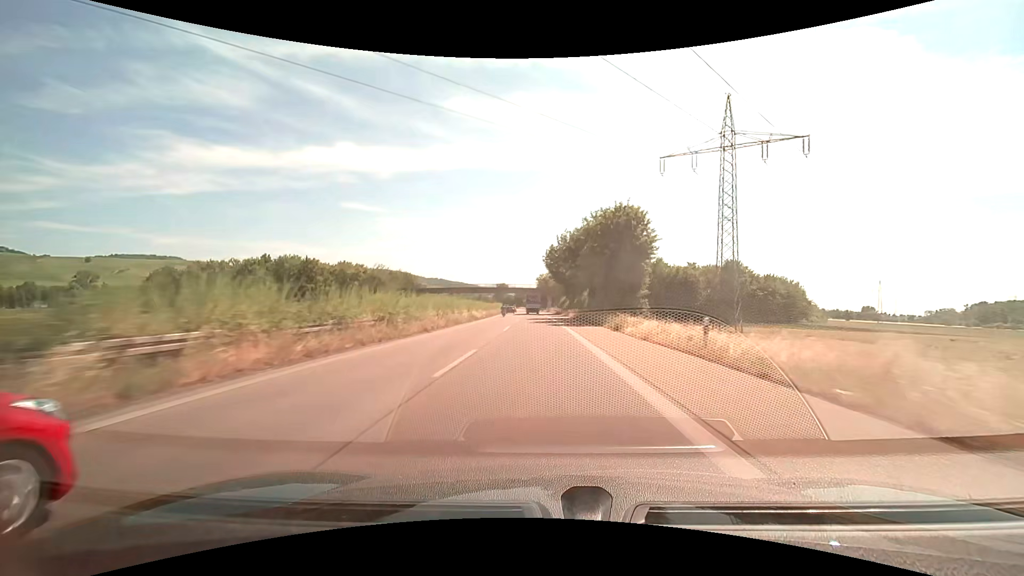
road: trunk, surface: asphalt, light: Day
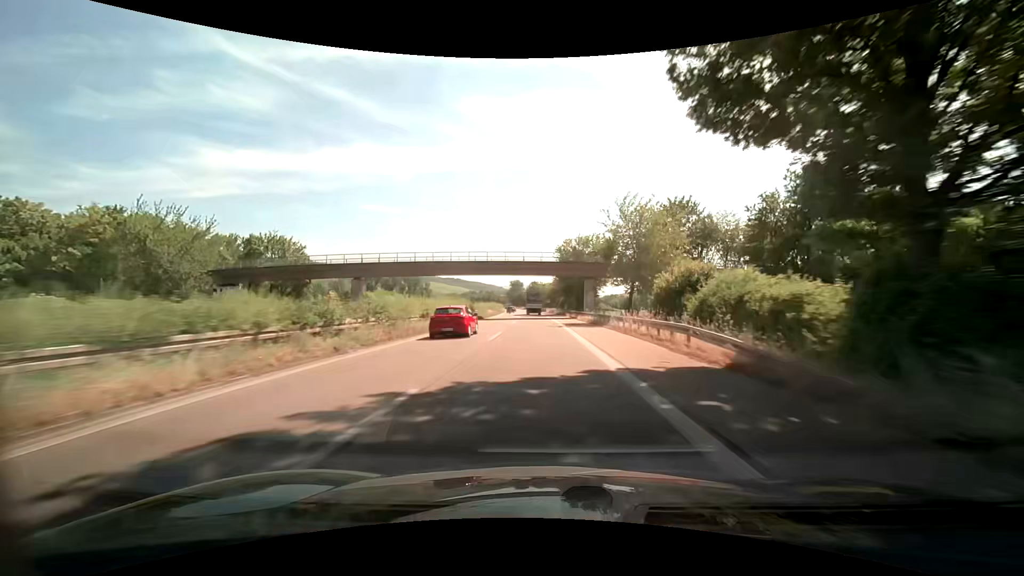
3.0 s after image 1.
(-1.4, +79.2) m; -2°
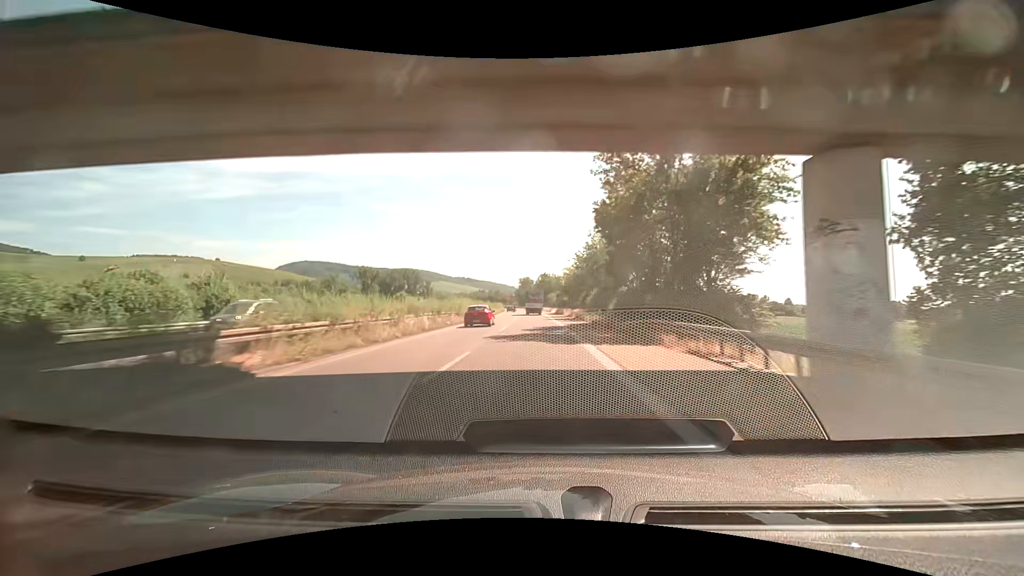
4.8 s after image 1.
(-0.6, +47.5) m; -1°
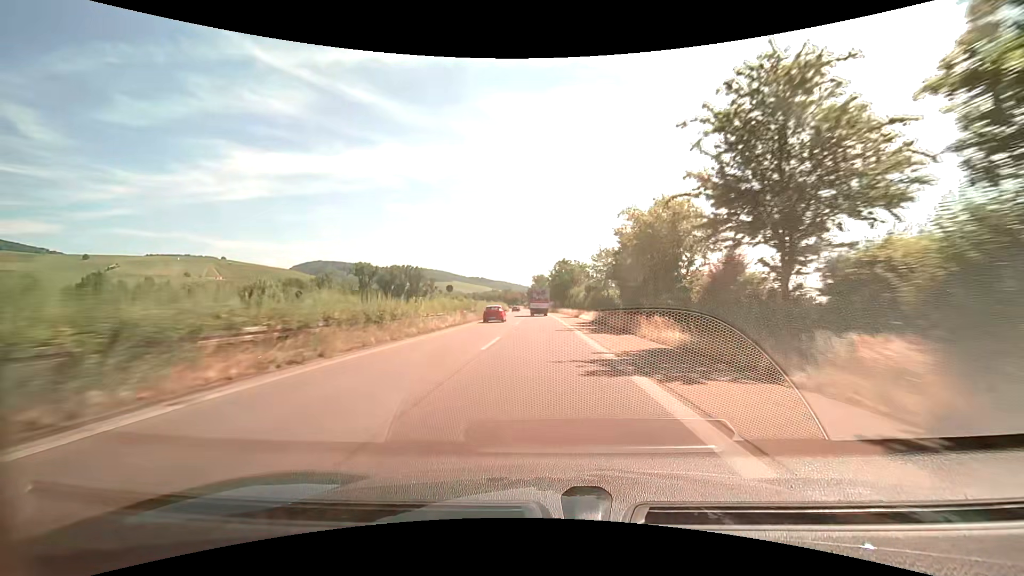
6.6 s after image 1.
(-0.8, +47.5) m; -2°
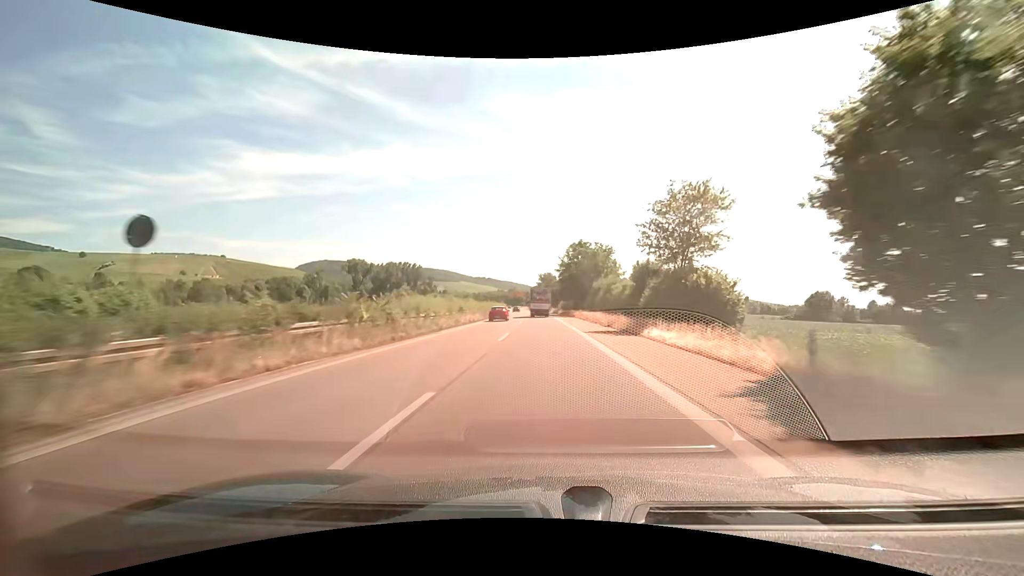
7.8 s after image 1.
(-0.2, +31.7) m; -1°
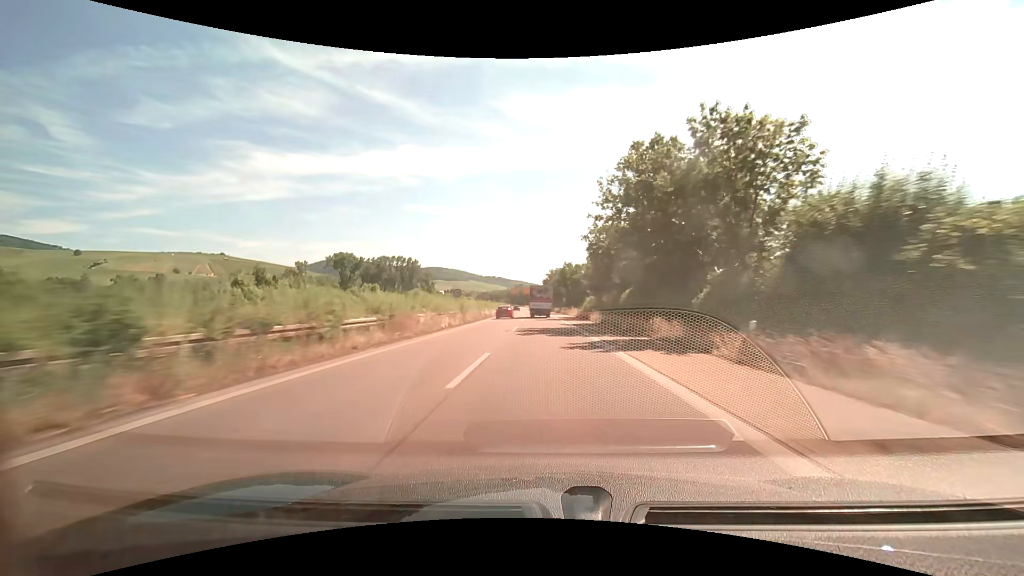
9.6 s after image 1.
(-0.5, +47.6) m; -1°
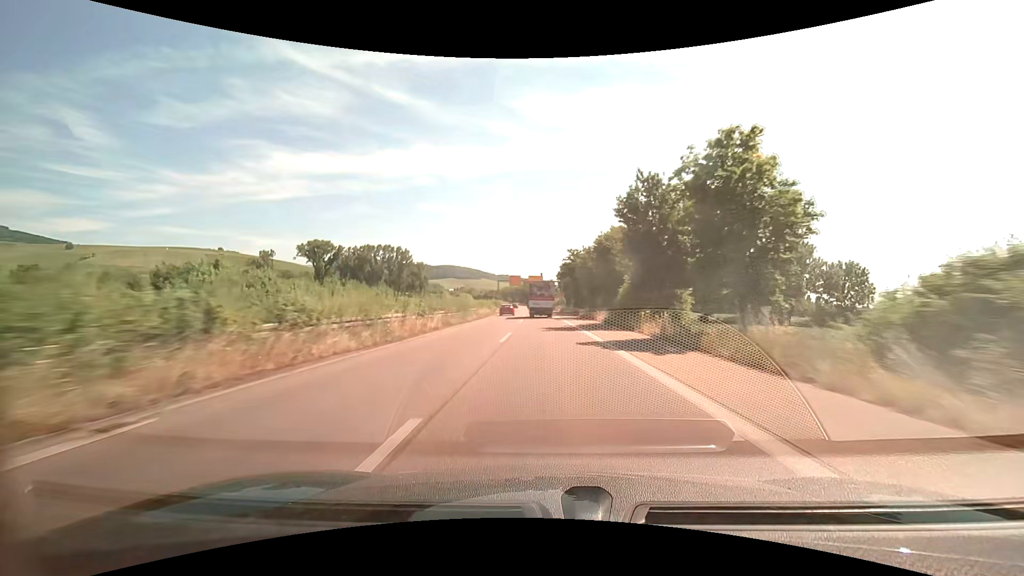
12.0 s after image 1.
(-0.9, +62.1) m; -2°
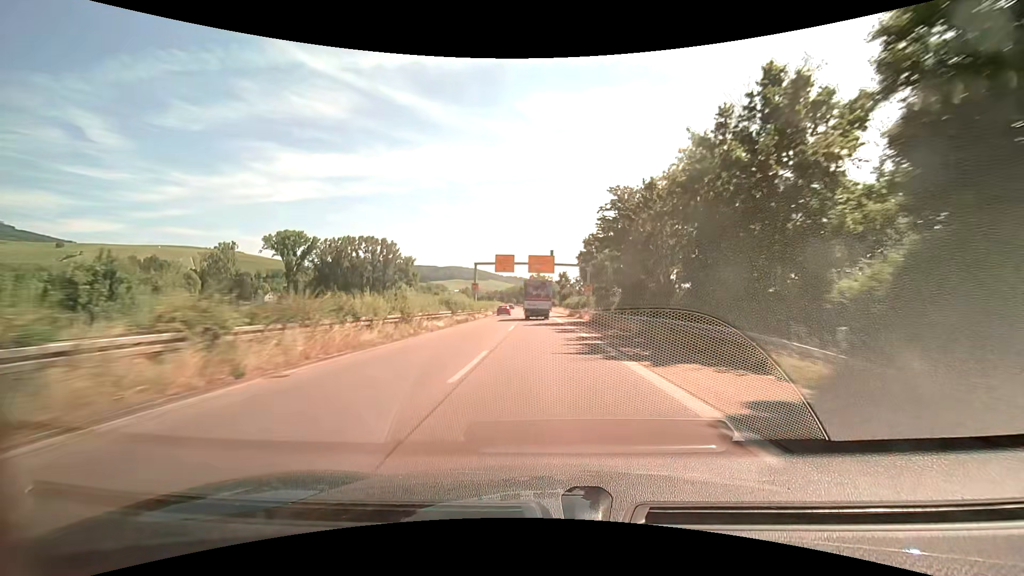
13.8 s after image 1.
(-0.4, +45.1) m; -1°
(0, +10) (0, +20) (0, +30) (0, +40) (-1, +50) (-1, +60) (-1, +70) (-2, +80) (-2, +90) (-3, +100) m
